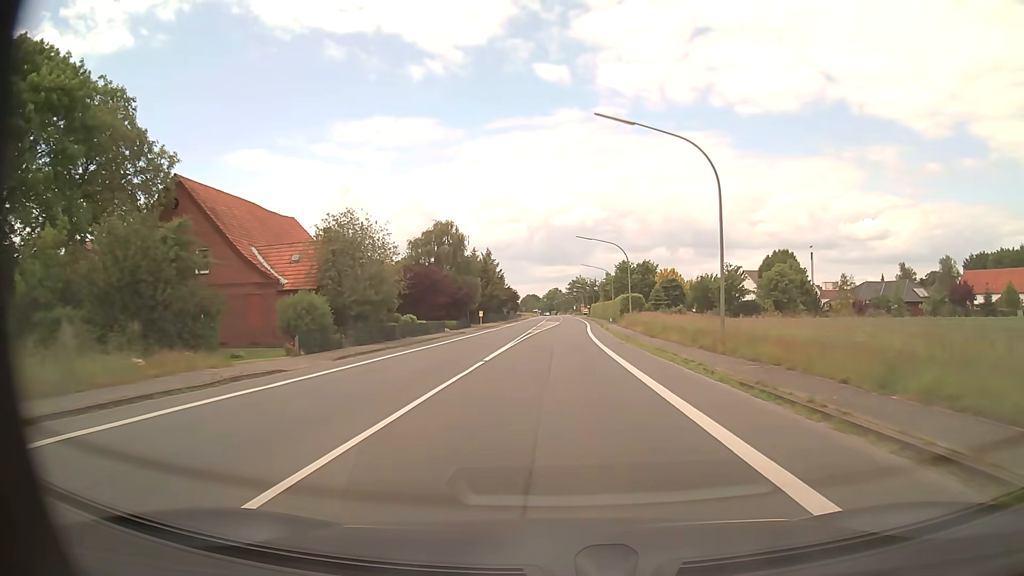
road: primary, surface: asphalt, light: Day
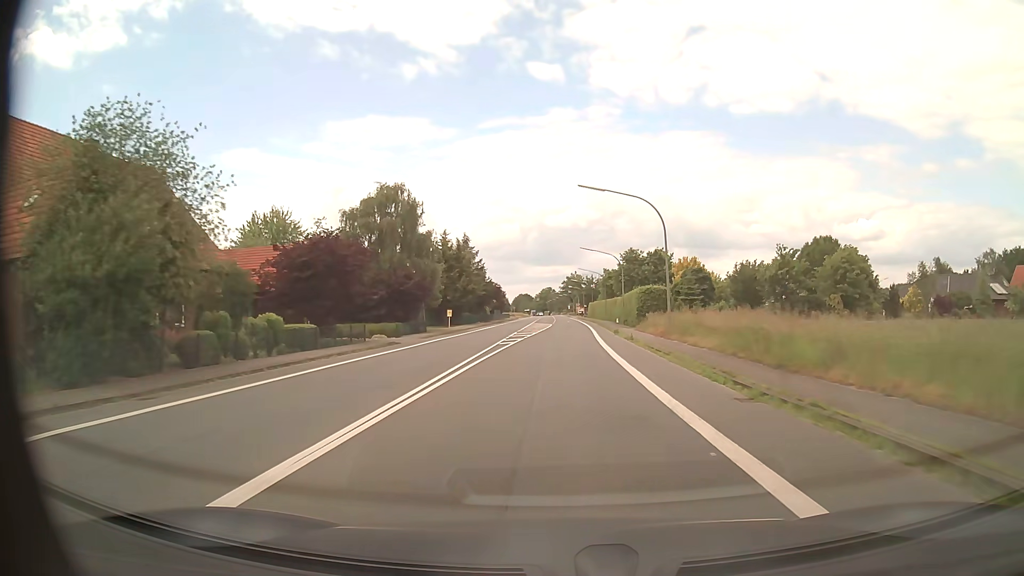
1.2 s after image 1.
(+0.1, +22.2) m; 0°
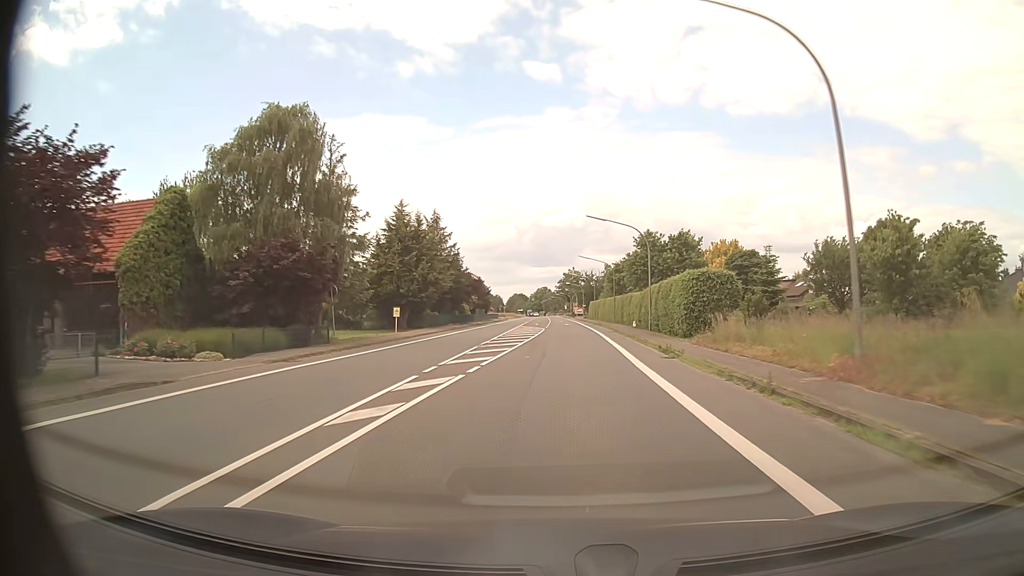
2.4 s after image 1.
(+0.1, +22.1) m; 0°
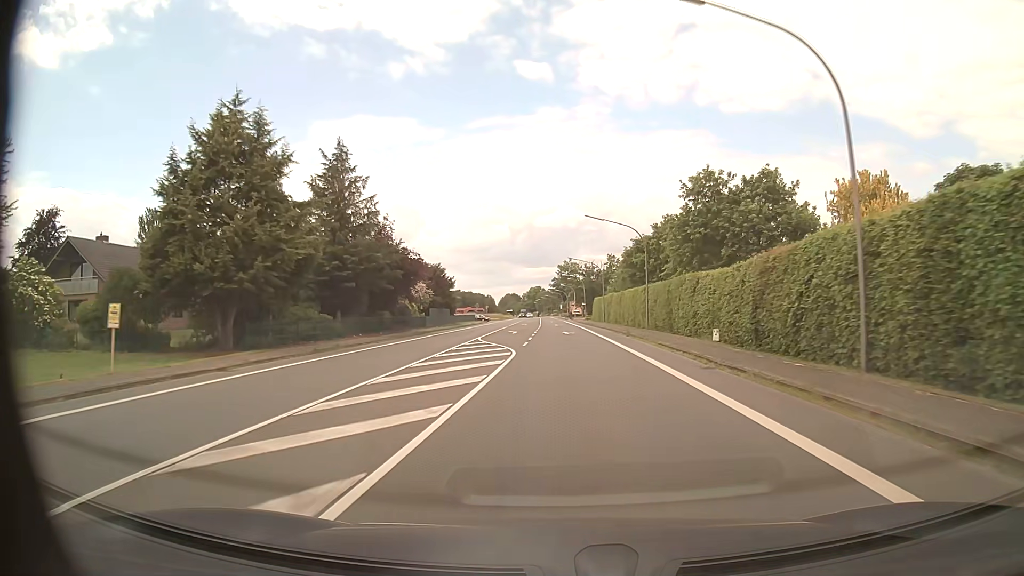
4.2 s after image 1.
(+0.2, +33.2) m; +1°
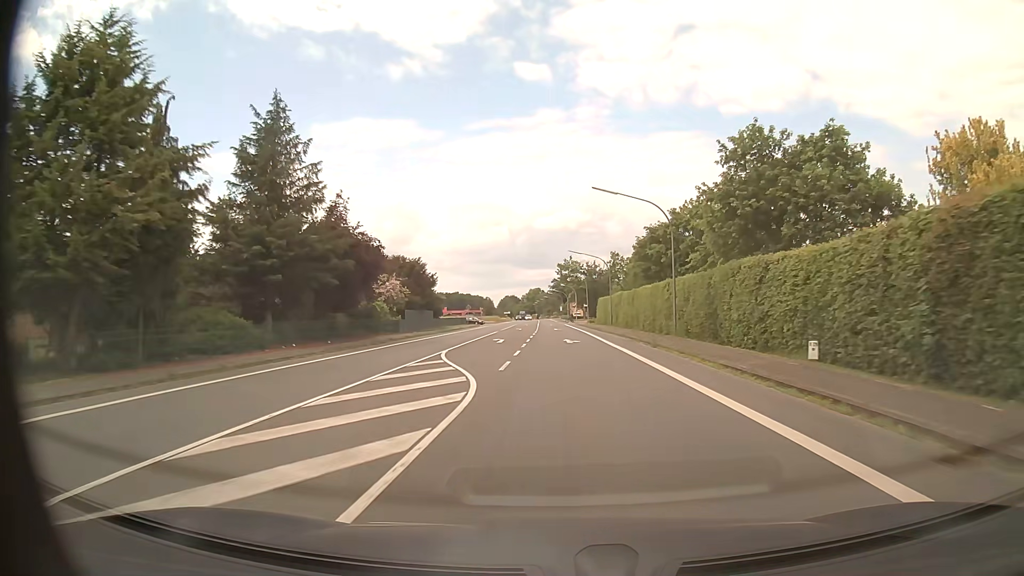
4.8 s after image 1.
(0.0, +11.1) m; 0°
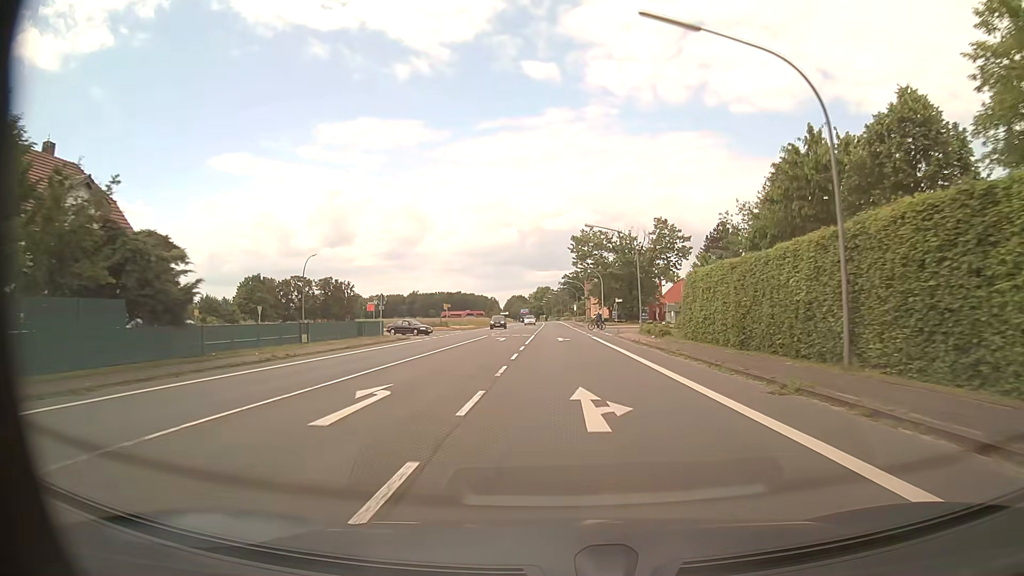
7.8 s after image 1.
(-0.4, +55.4) m; -1°
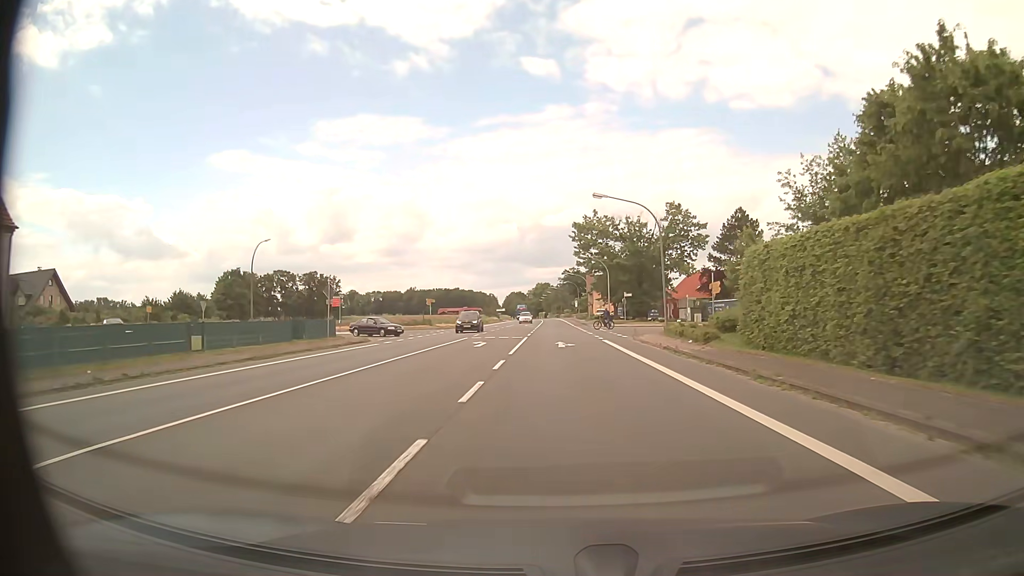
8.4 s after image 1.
(0.0, +11.1) m; 0°
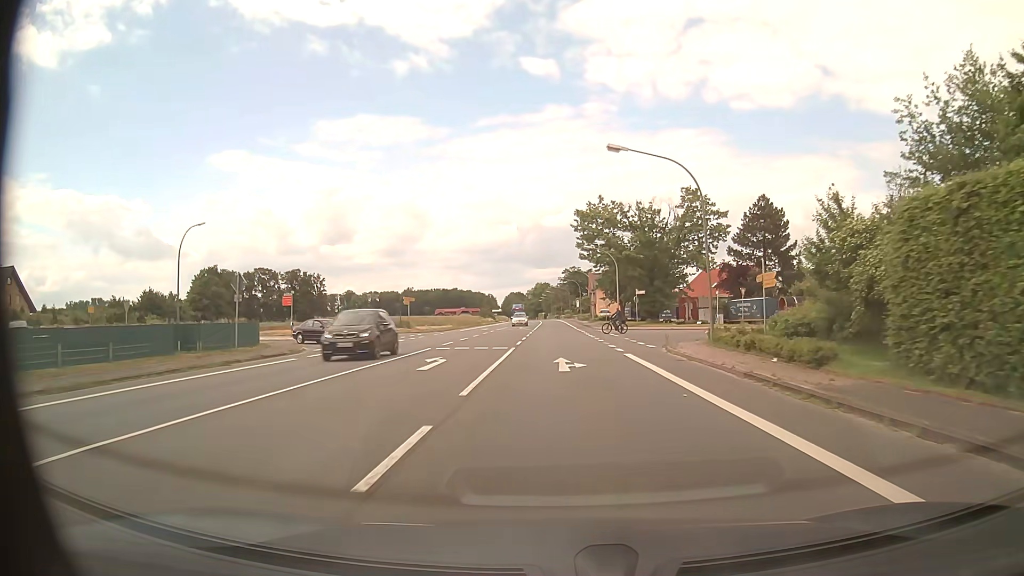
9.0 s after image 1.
(0.0, +11.1) m; 0°
(0, +10) (0, +20) (0, +30) (0, +40) (0, +50) (0, +60) (-1, +70) (-1, +80) (-1, +90) (-1, +100) m
